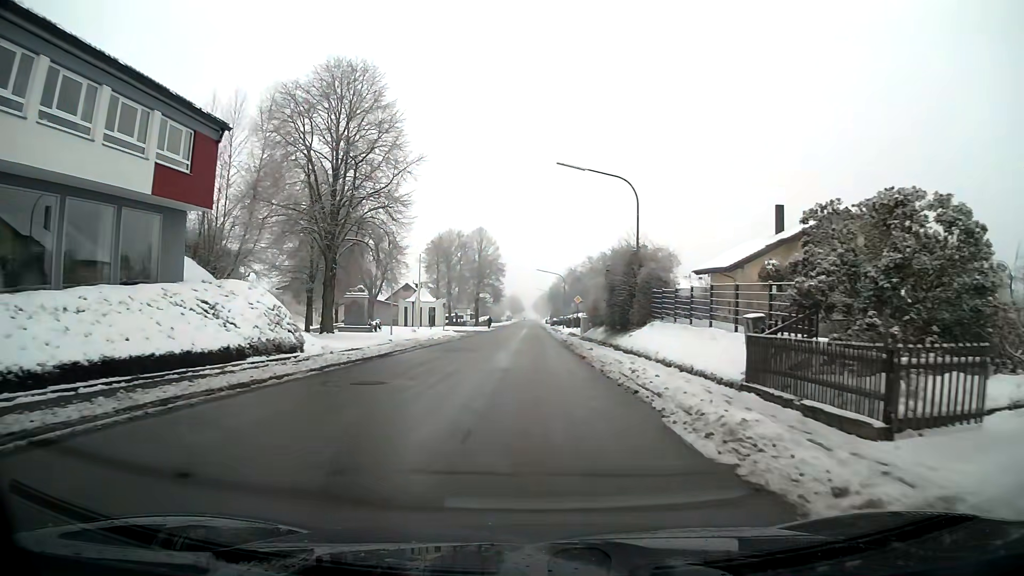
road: primary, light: Day
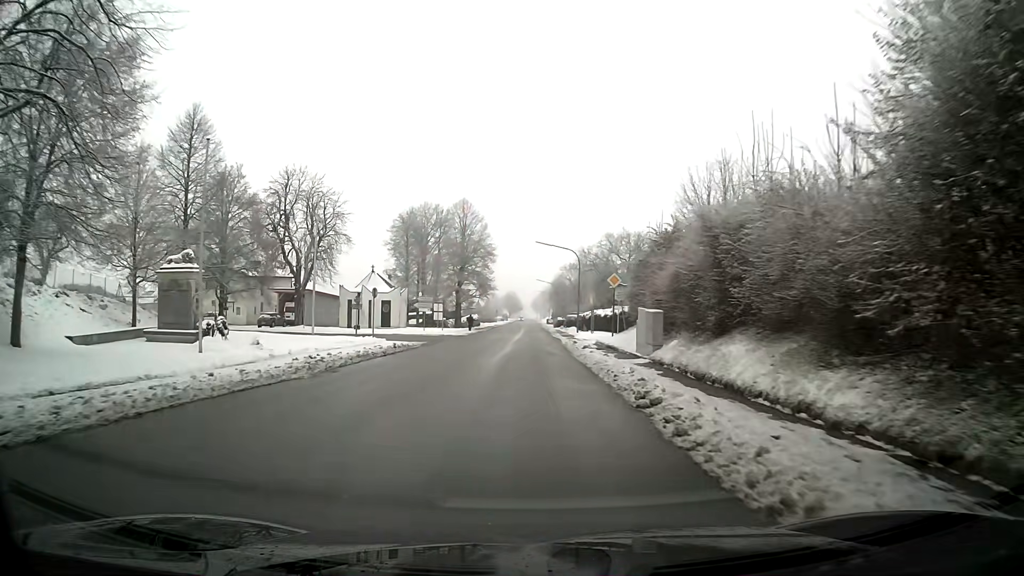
(0.0, +29.7) m; 0°
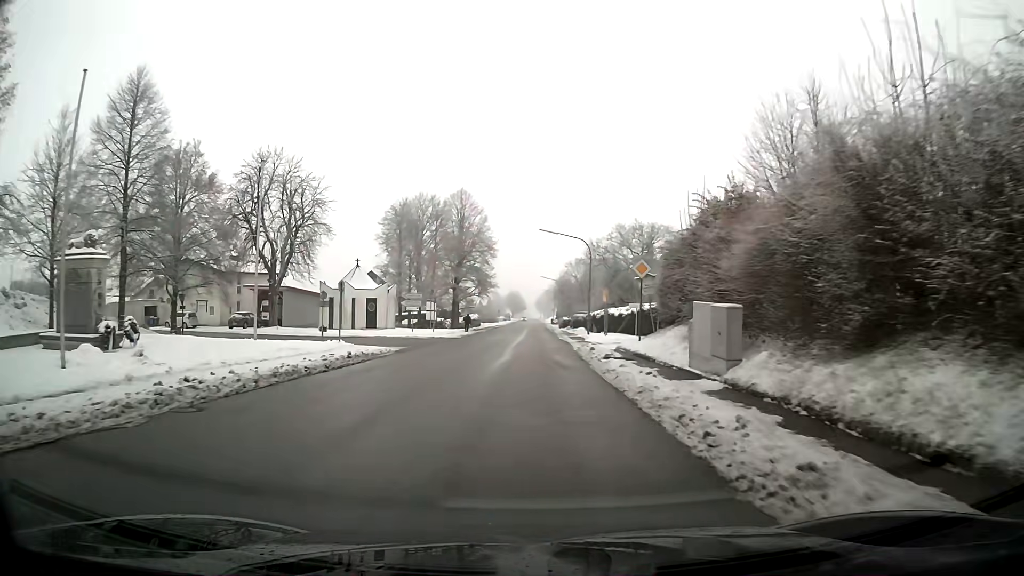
(0.0, +7.6) m; 0°
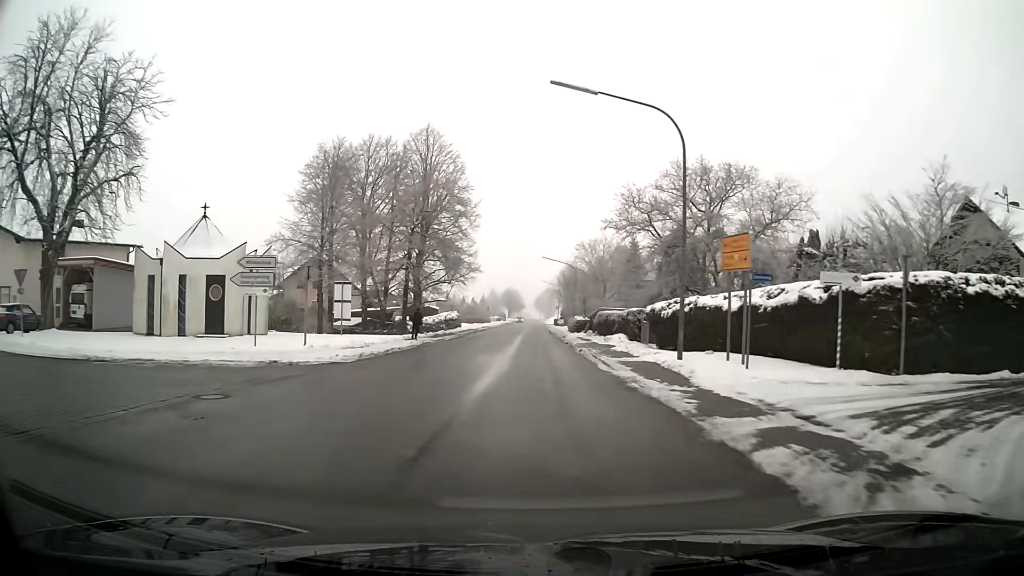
(-0.1, +30.7) m; 0°
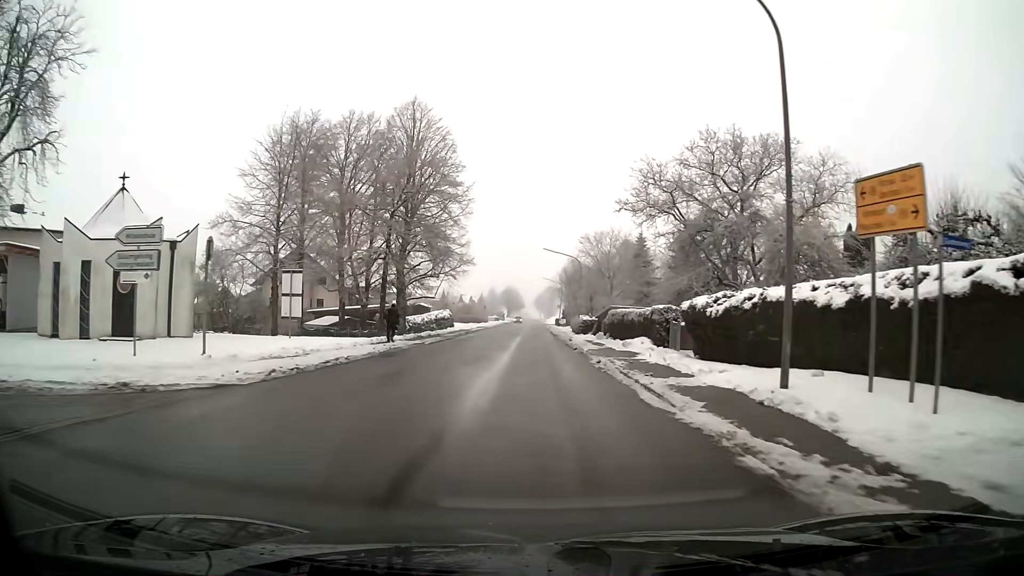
(0.0, +7.8) m; 0°
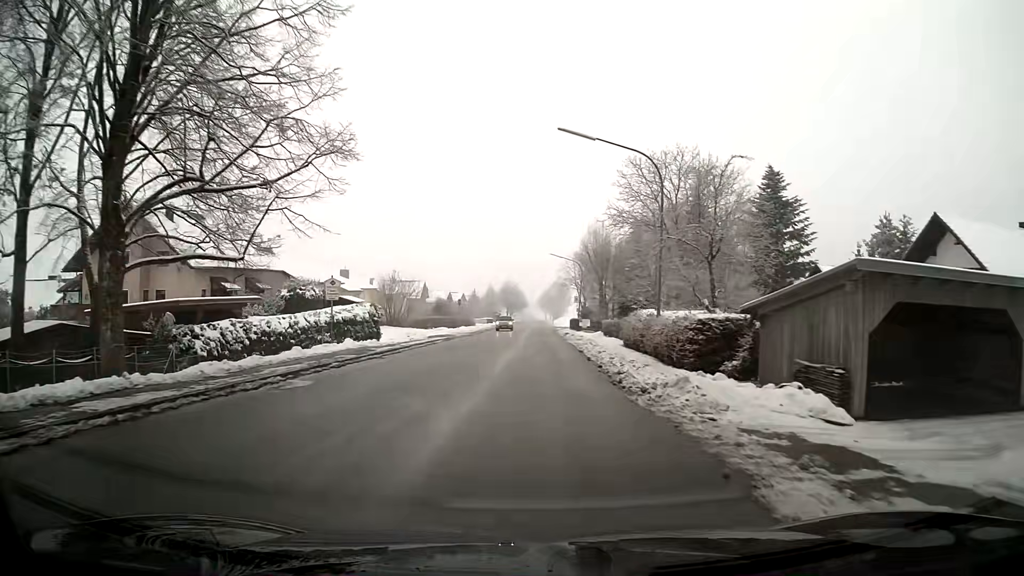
(-0.1, +39.4) m; -1°
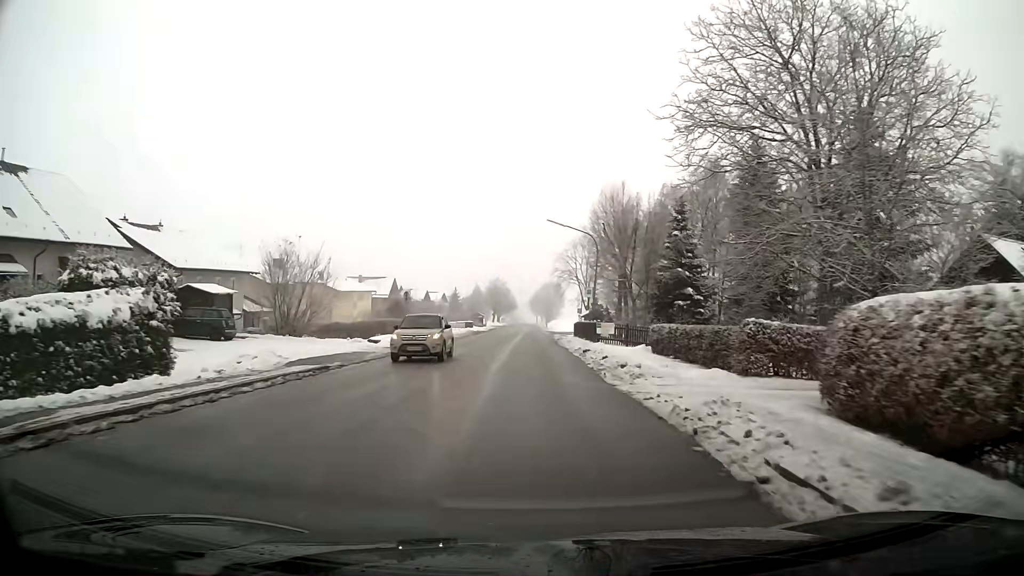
(+0.1, +24.1) m; 0°
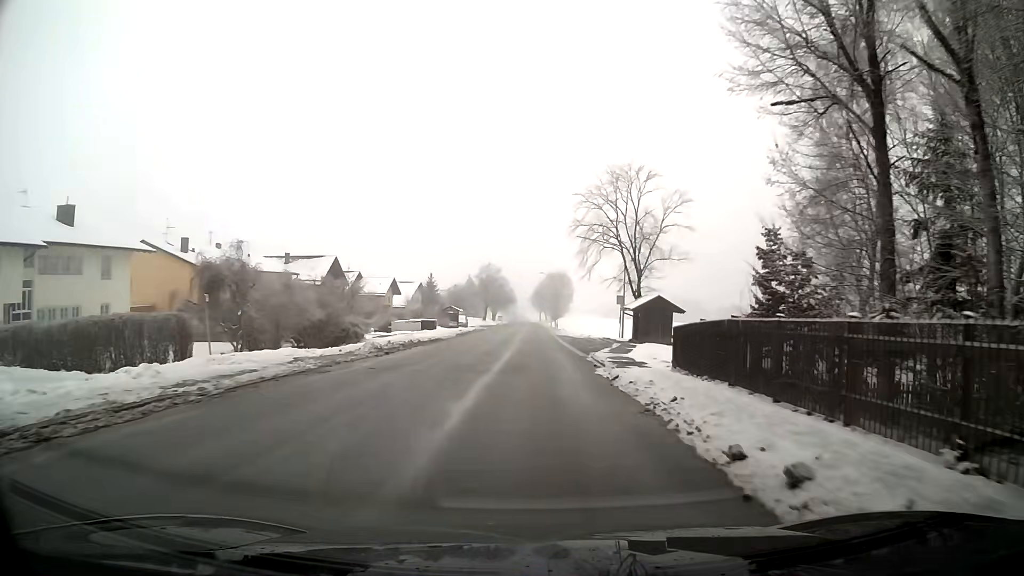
(0.0, +40.8) m; 0°
